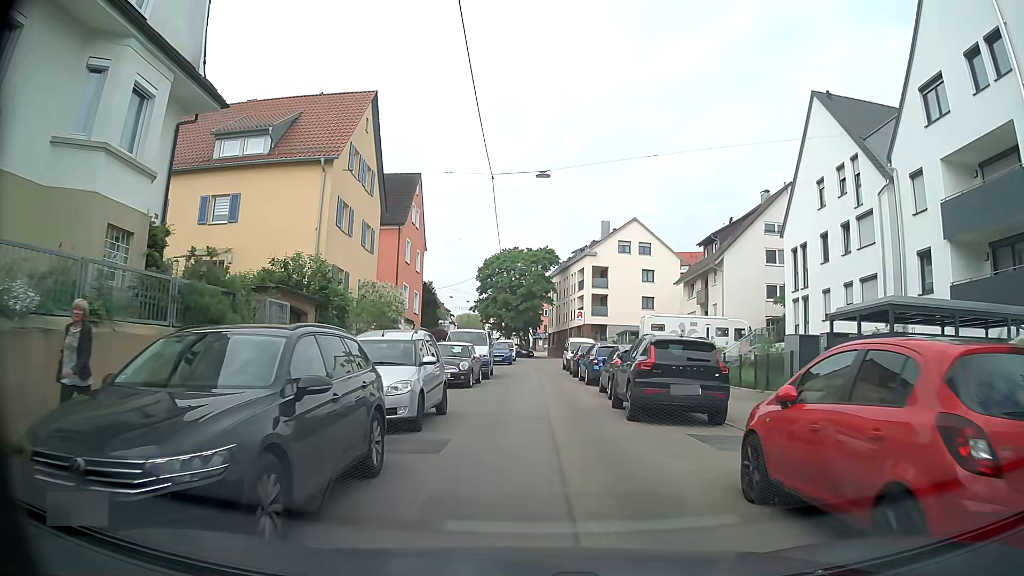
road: residential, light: Day
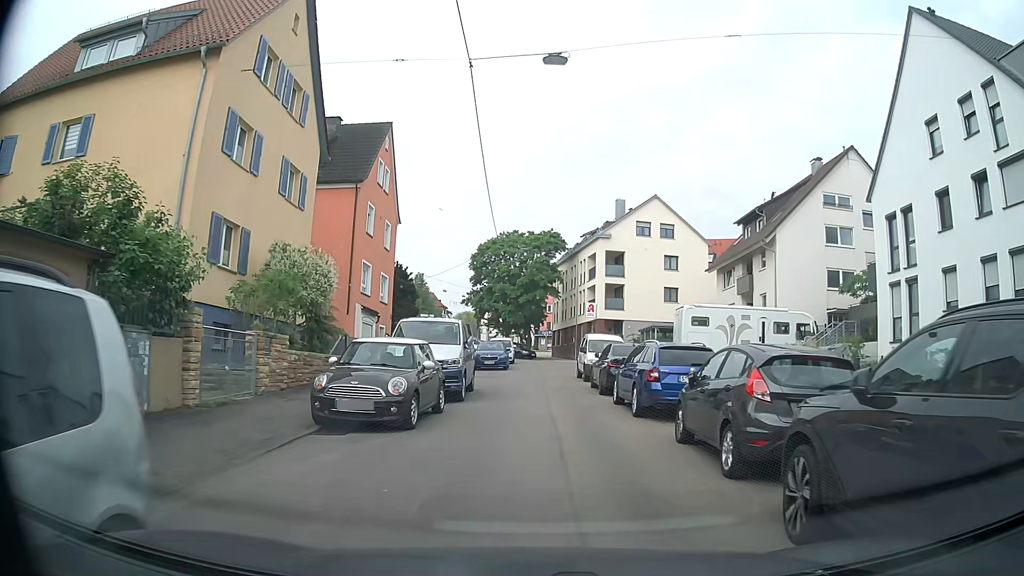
(+0.1, +10.7) m; 0°
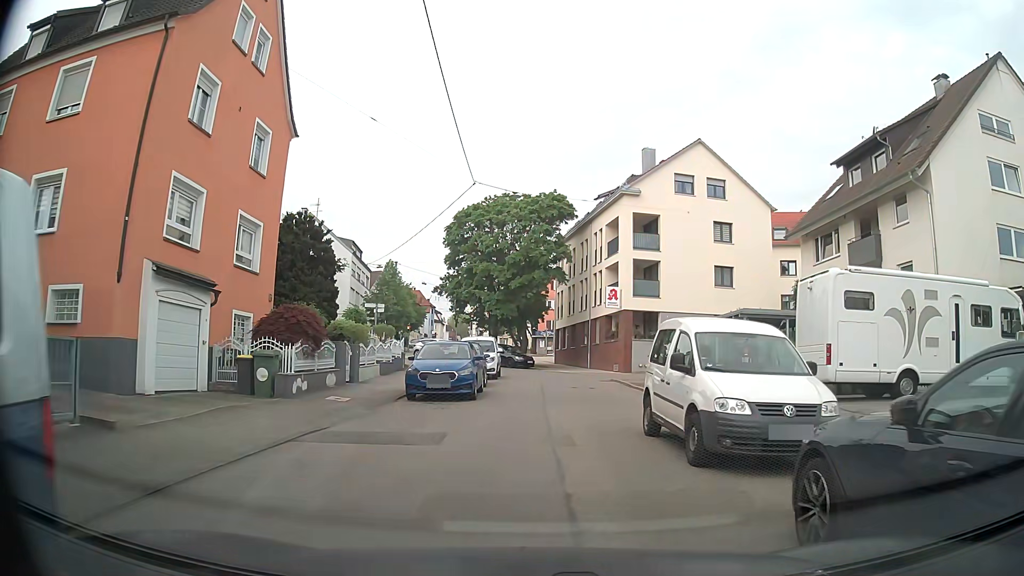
(+0.2, +17.3) m; +1°
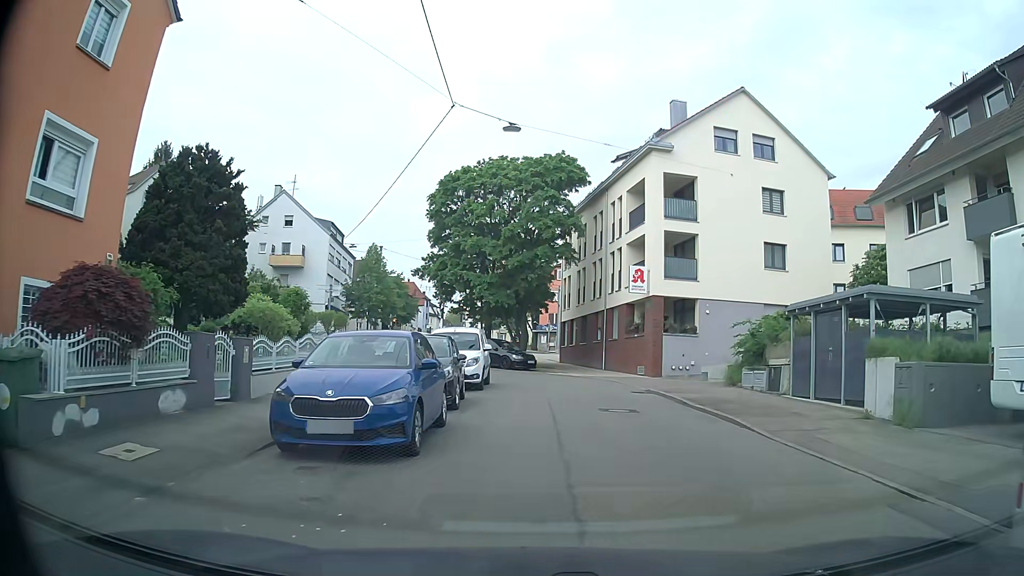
(-0.1, +8.8) m; 0°
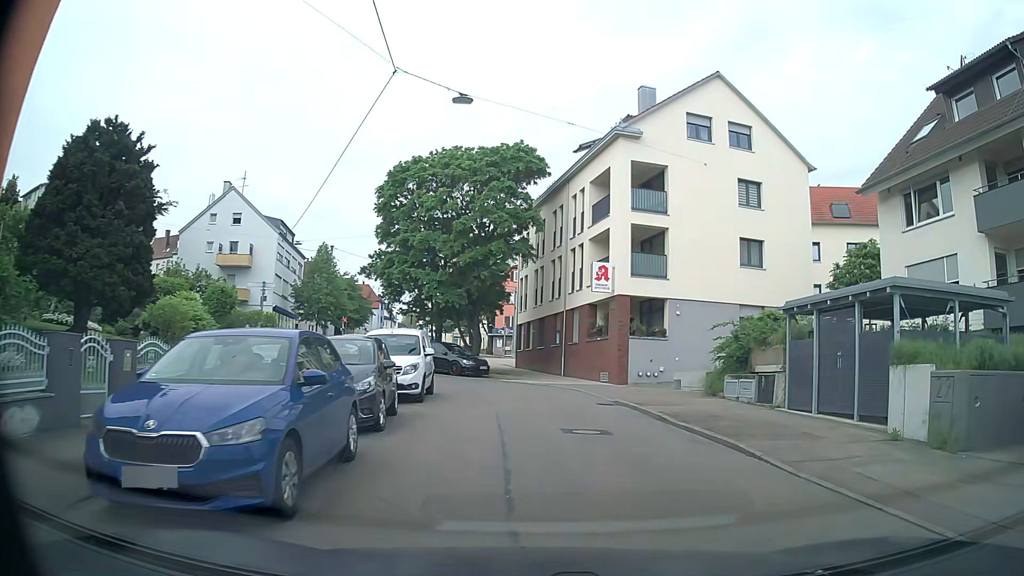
(0.0, +2.9) m; +3°
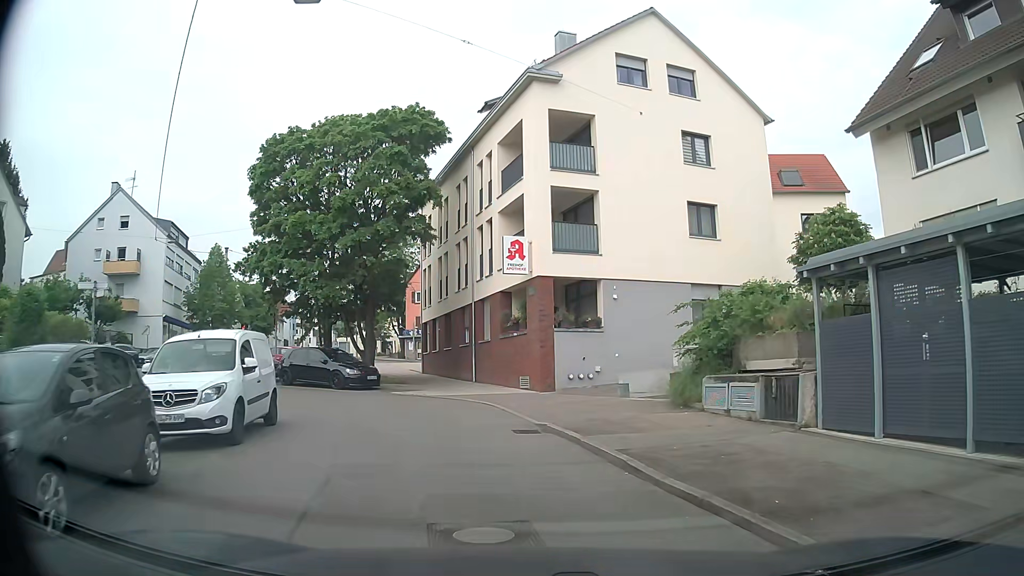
(+0.6, +6.2) m; +9°
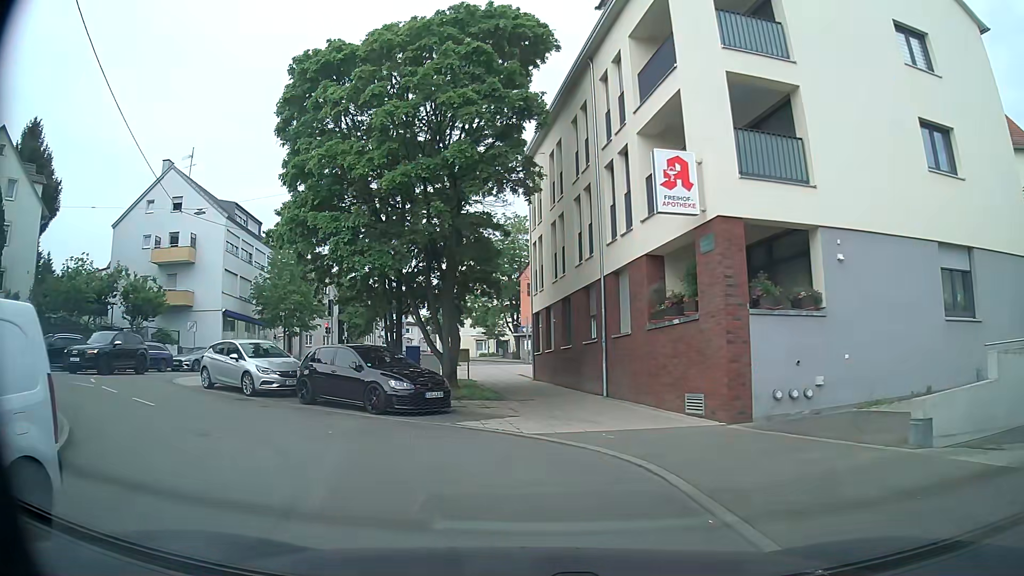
(-0.8, +9.4) m; -11°
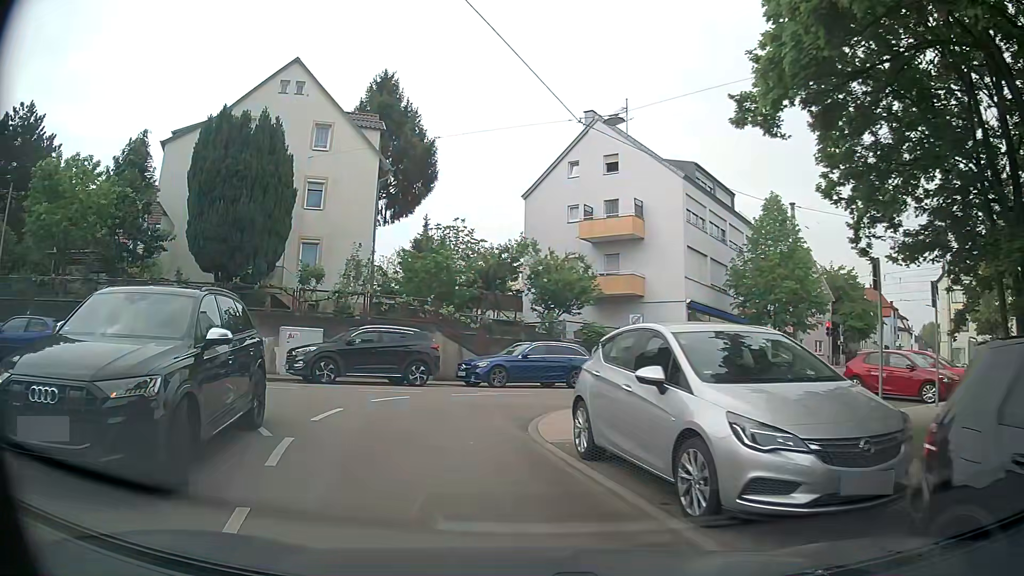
(-3.8, +12.5) m; -41°
